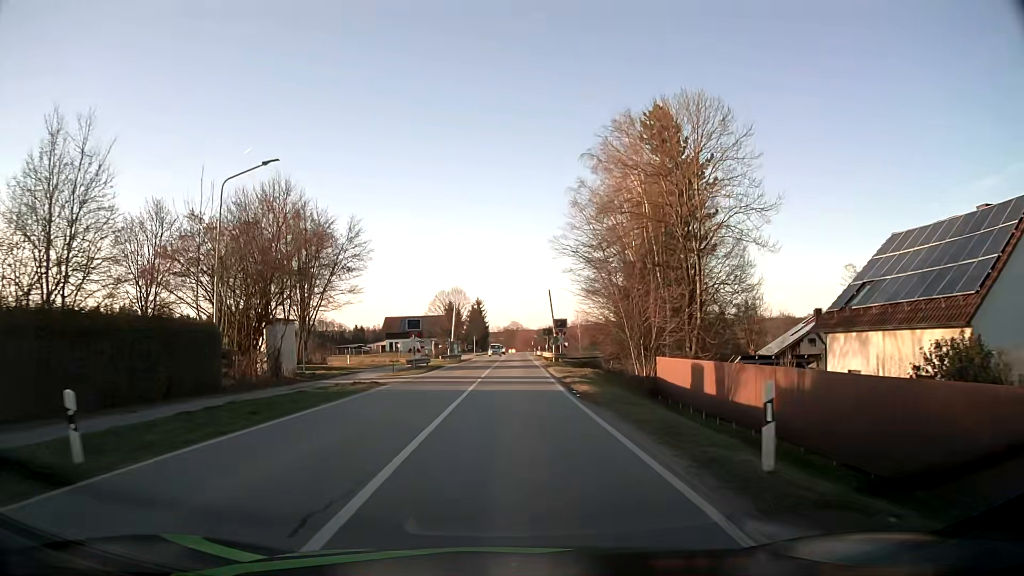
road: secondary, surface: asphalt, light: Day
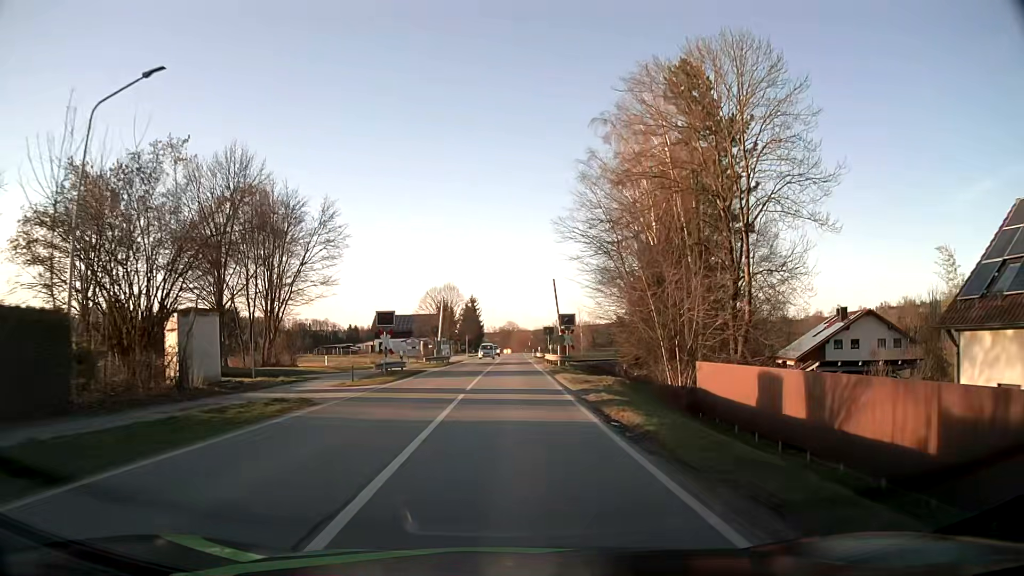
(0.0, +8.4) m; 0°
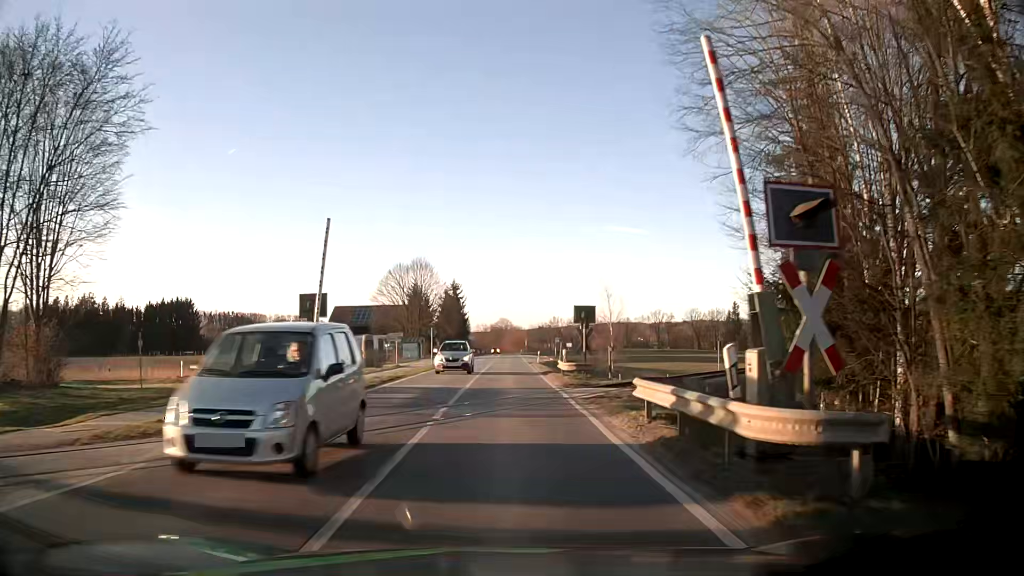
(+0.3, +33.2) m; 0°
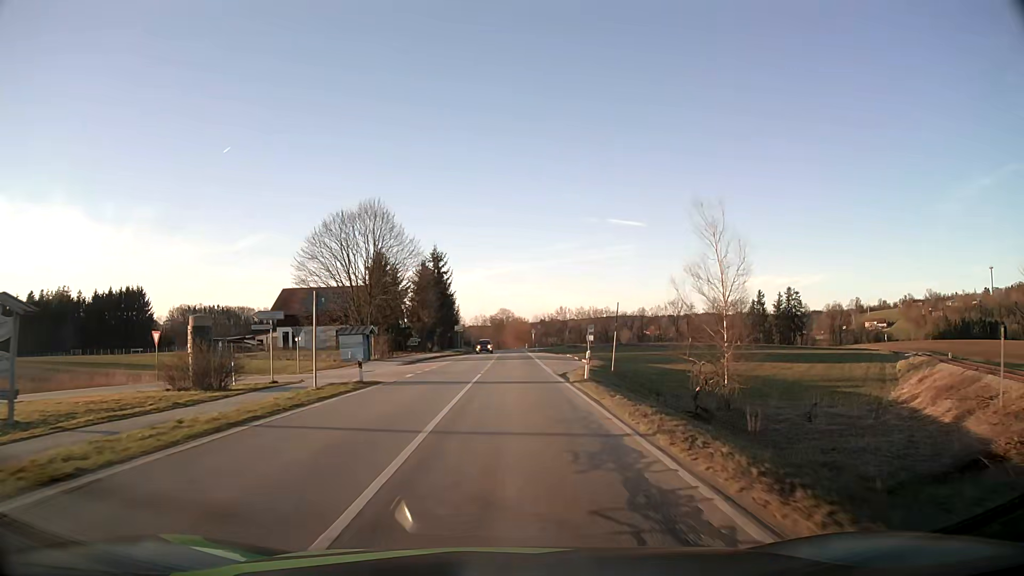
(+0.3, +32.9) m; 0°
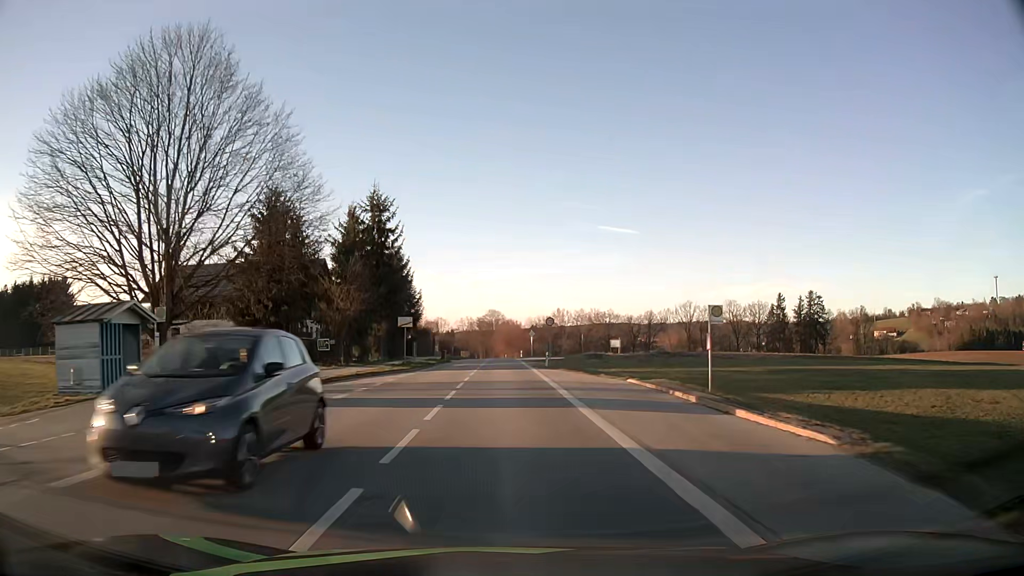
(+0.4, +34.1) m; +1°
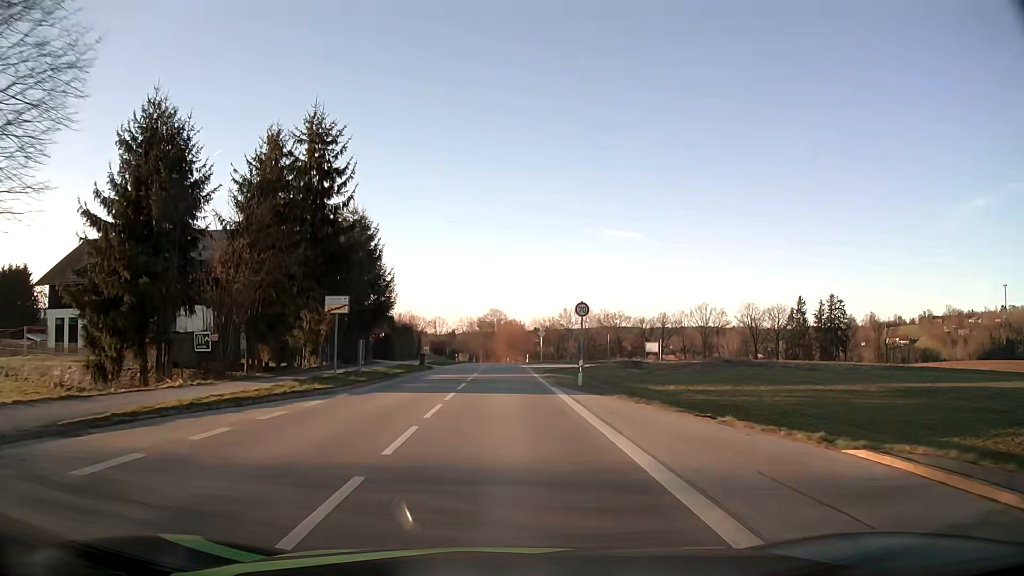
(0.0, +17.5) m; 0°
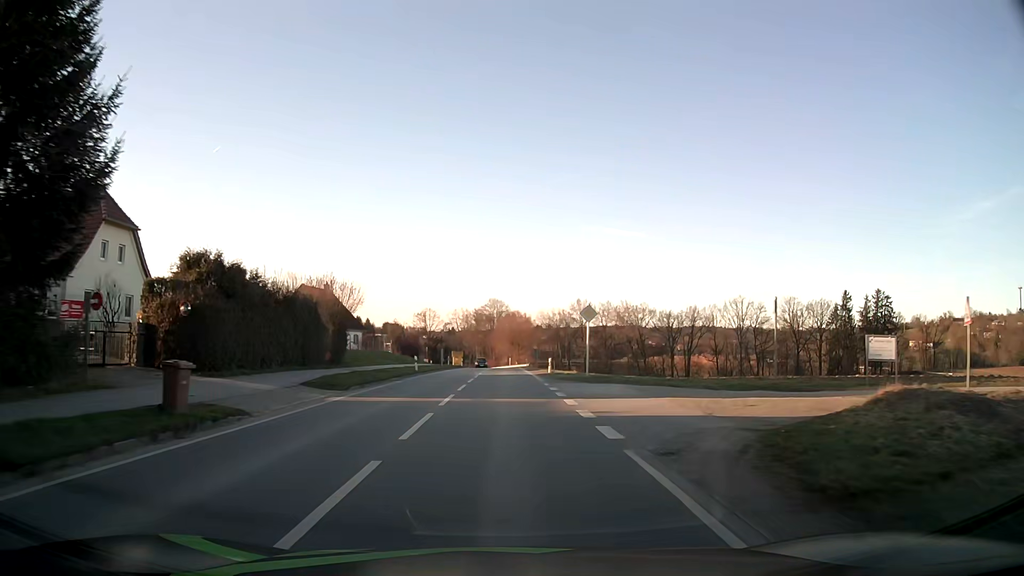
(0.0, +36.1) m; 0°
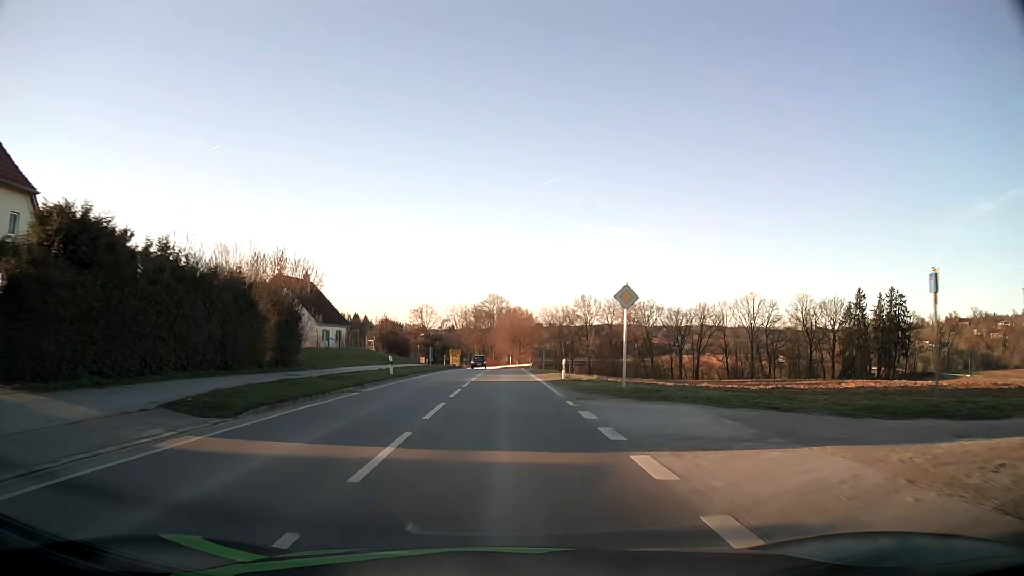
(0.0, +9.3) m; 0°
(0, +10) (0, +20) (0, +30) (0, +40) (0, +50) (0, +60) (0, +70) (0, +80) (+1, +90) (+1, +100) m
